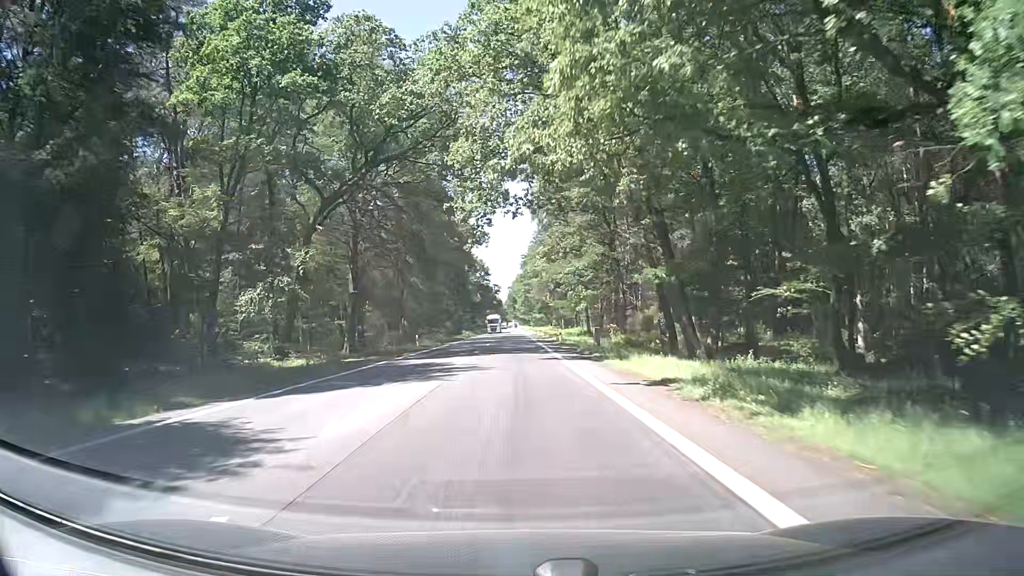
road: secondary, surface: asphalt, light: Day
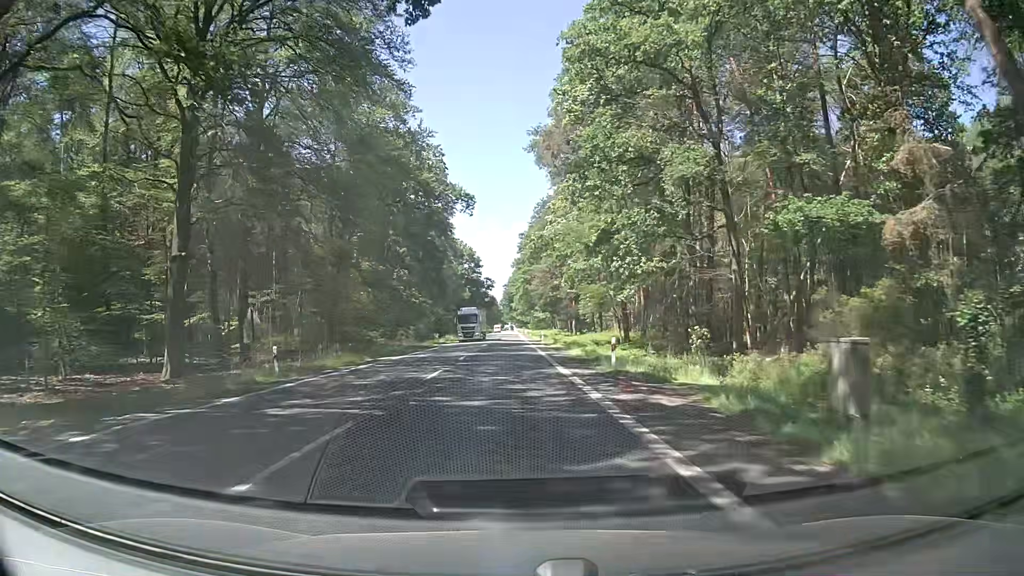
(+0.1, +31.1) m; +1°
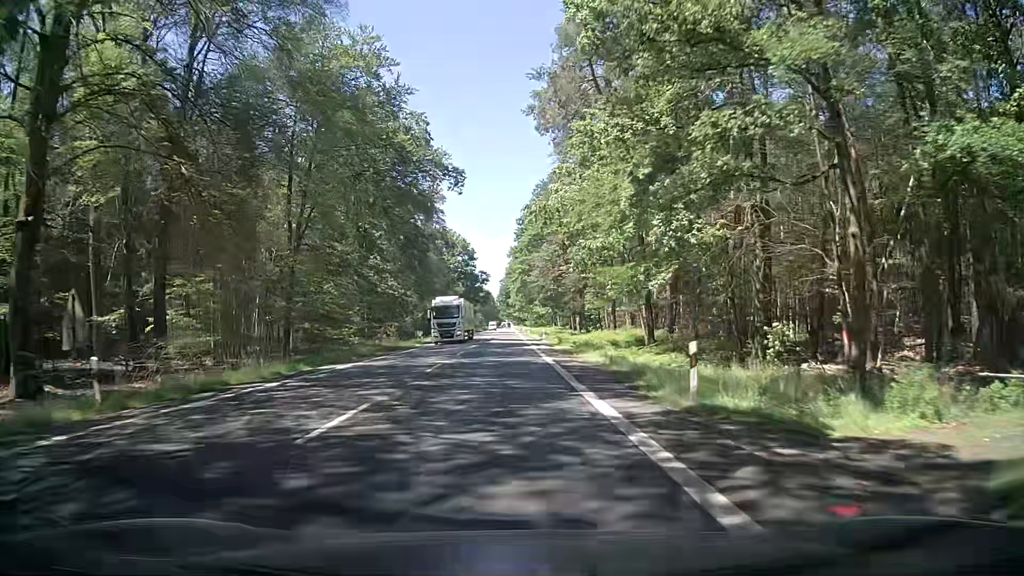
(-0.1, +10.5) m; 0°
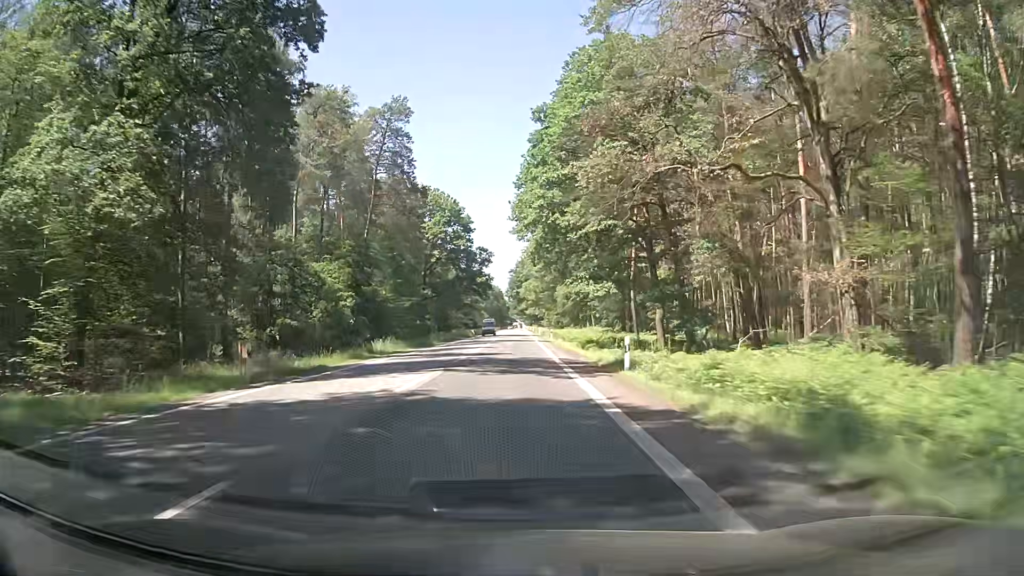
(-0.3, +42.6) m; -1°
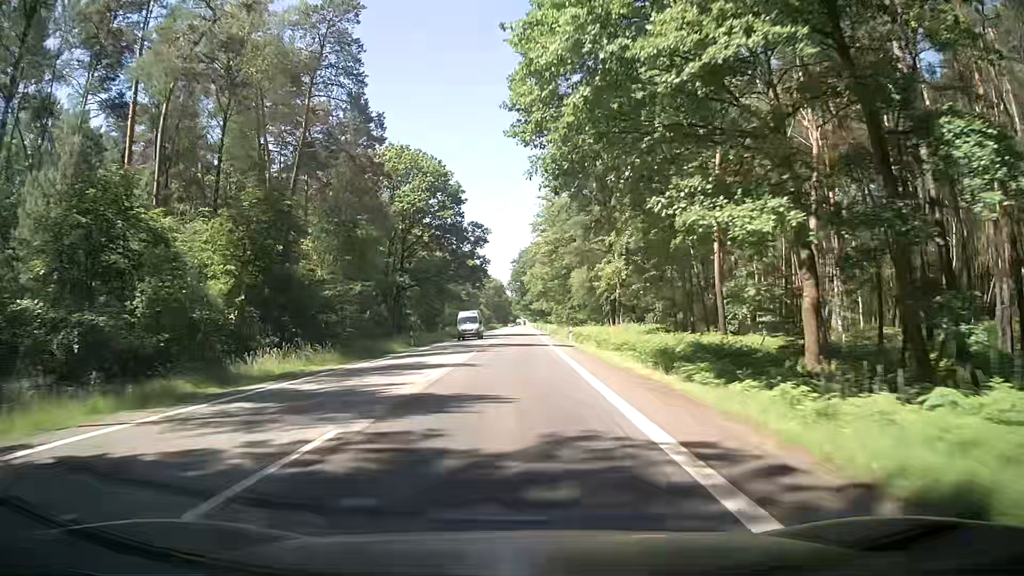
(-0.1, +21.5) m; 0°
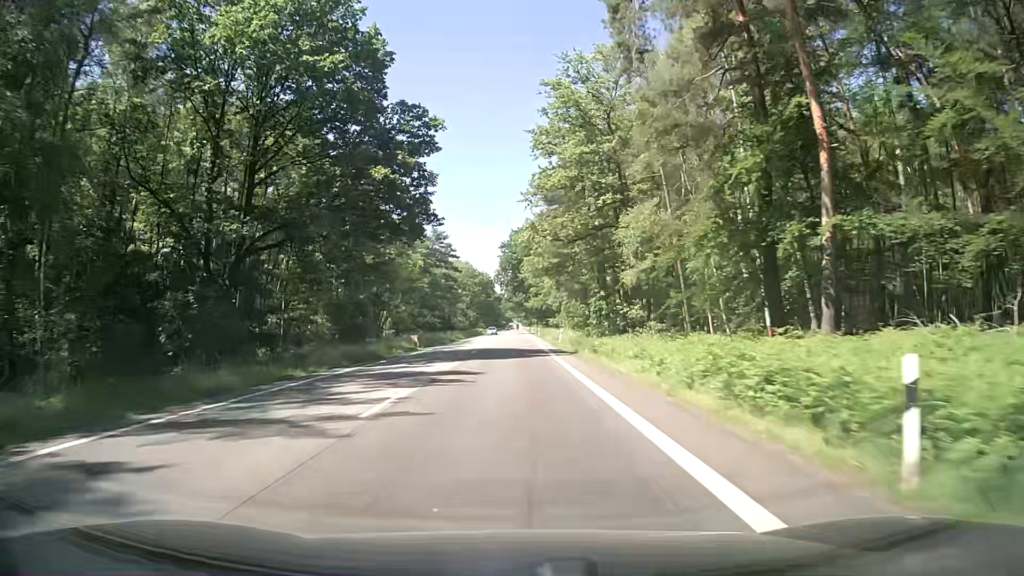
(0.0, +42.9) m; 0°
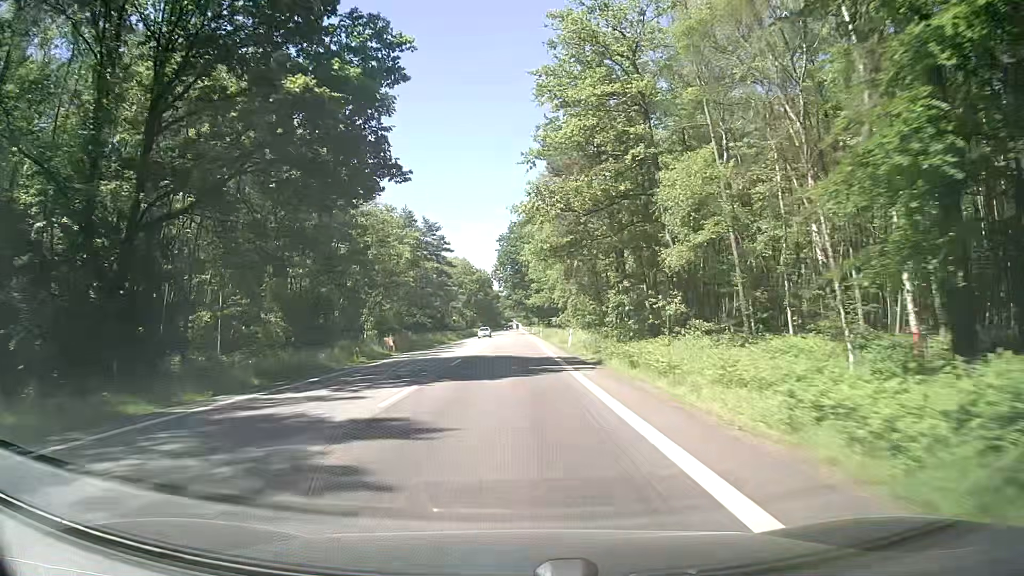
(0.0, +10.7) m; 0°
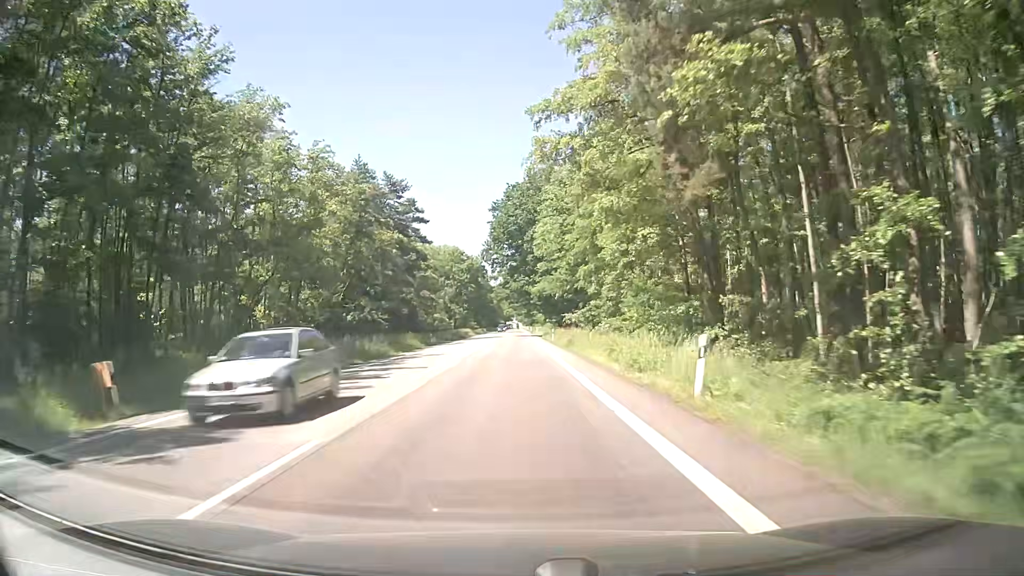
(0.0, +32.1) m; 0°
(0, +10) (0, +20) (0, +30) (0, +40) (0, +50) (0, +60) (0, +70) (0, +80) (0, +90) (0, +100) m
